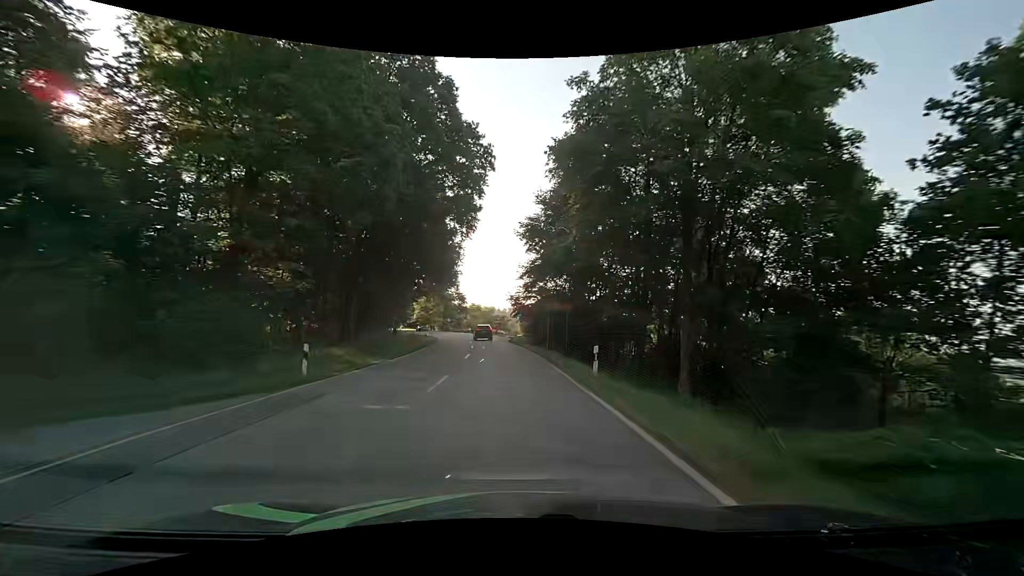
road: secondary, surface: asphalt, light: Day
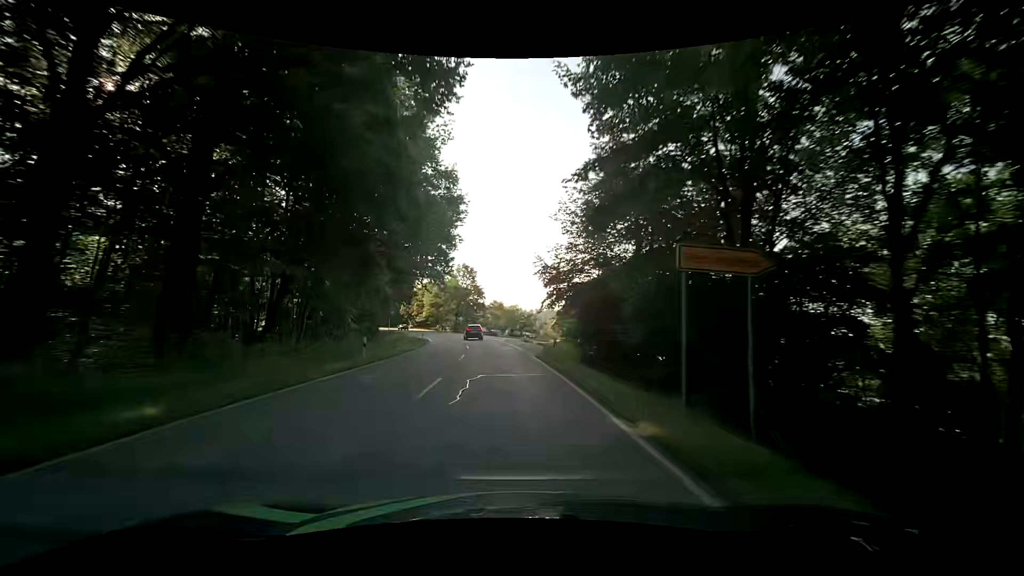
(-0.4, +24.4) m; -3°
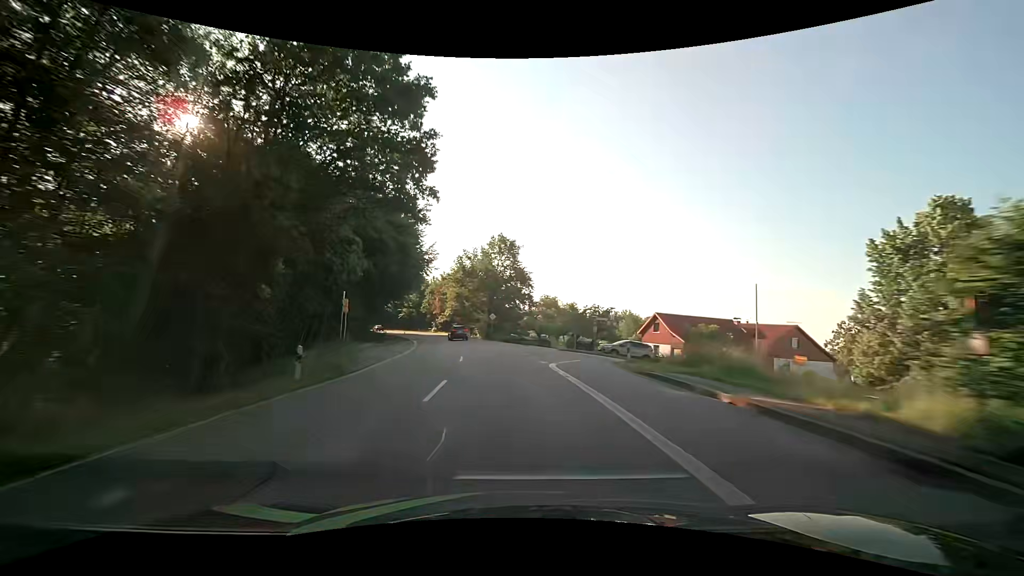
(-1.8, +35.9) m; -6°
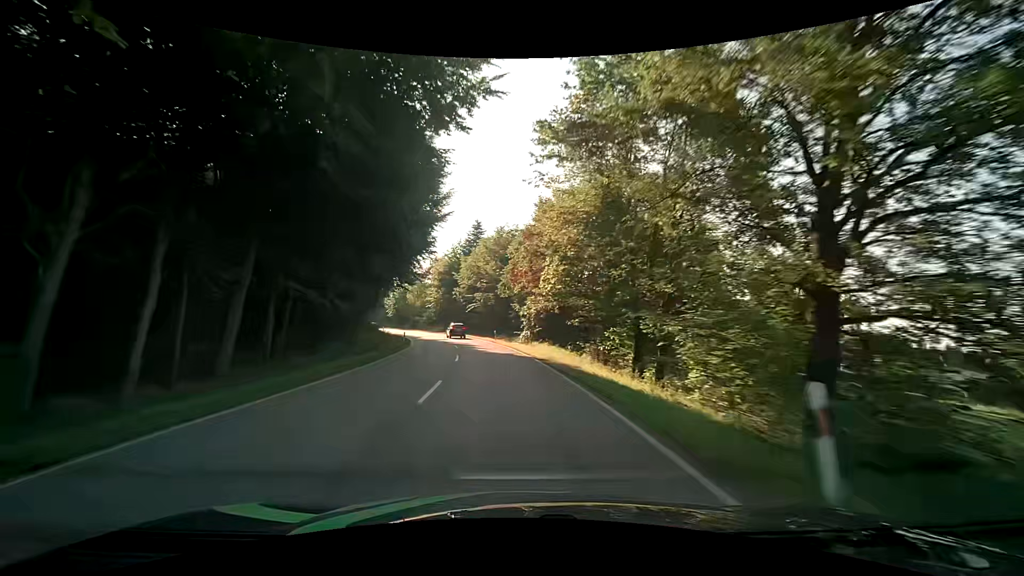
(-6.8, +59.5) m; -14°
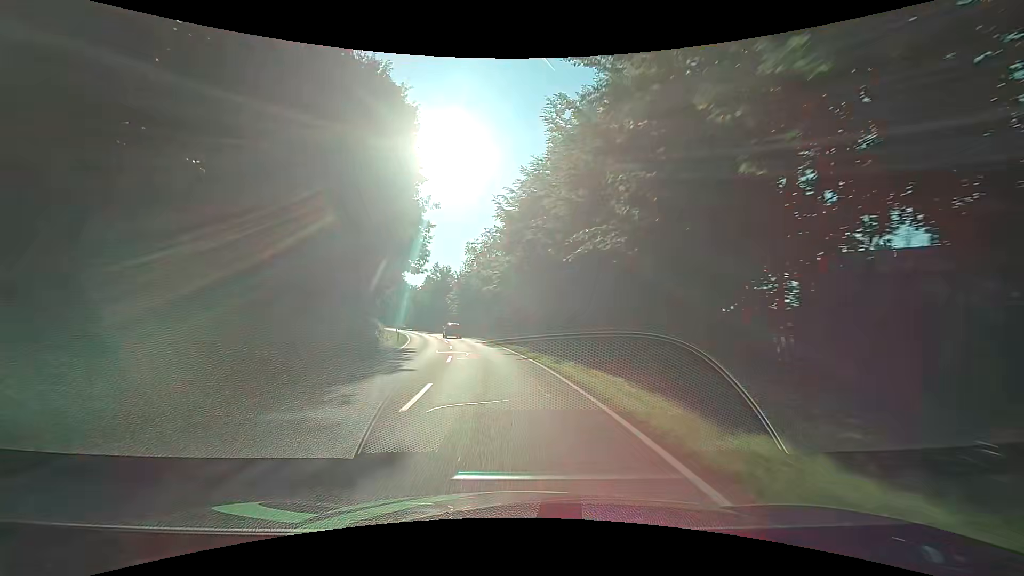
(-4.6, +48.3) m; -12°
(0, +10) (-1, +20) (-2, +30) (-3, +40) (-5, +50) (-7, +59) (-10, +69) (-12, +79) (-15, +88) (-18, +98) m
